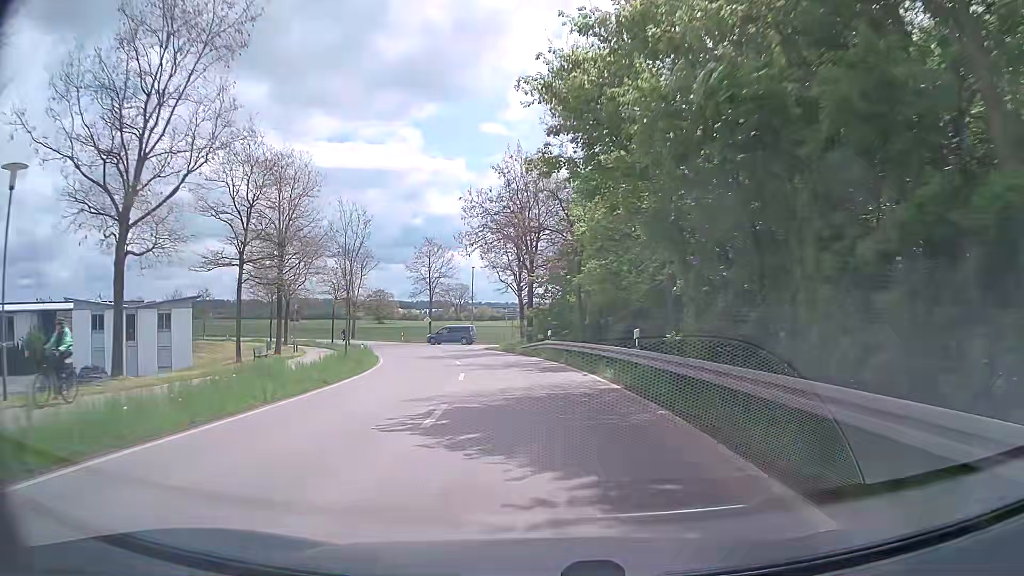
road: tertiary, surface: asphalt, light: Day
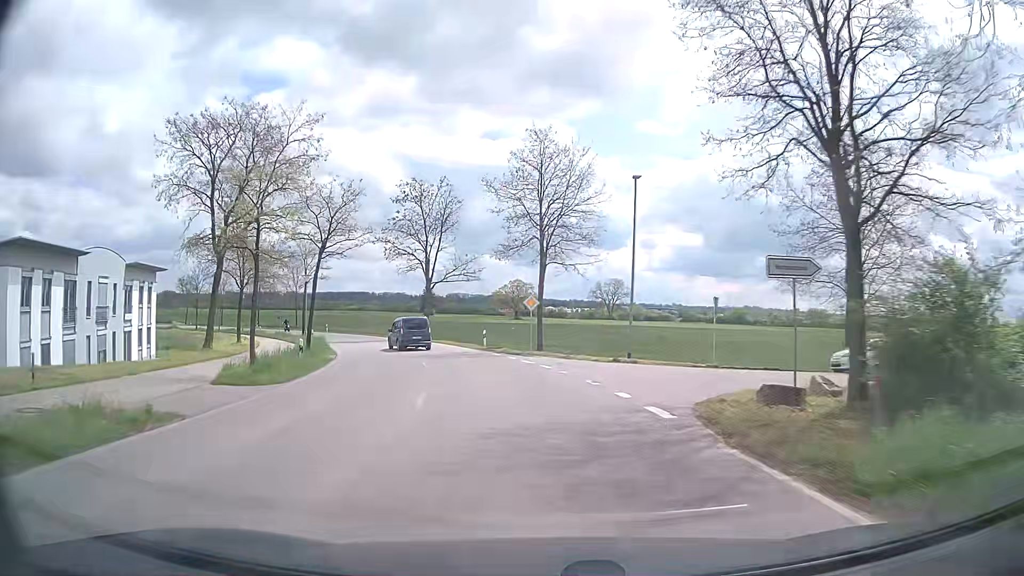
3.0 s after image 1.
(-4.2, +39.1) m; -13°
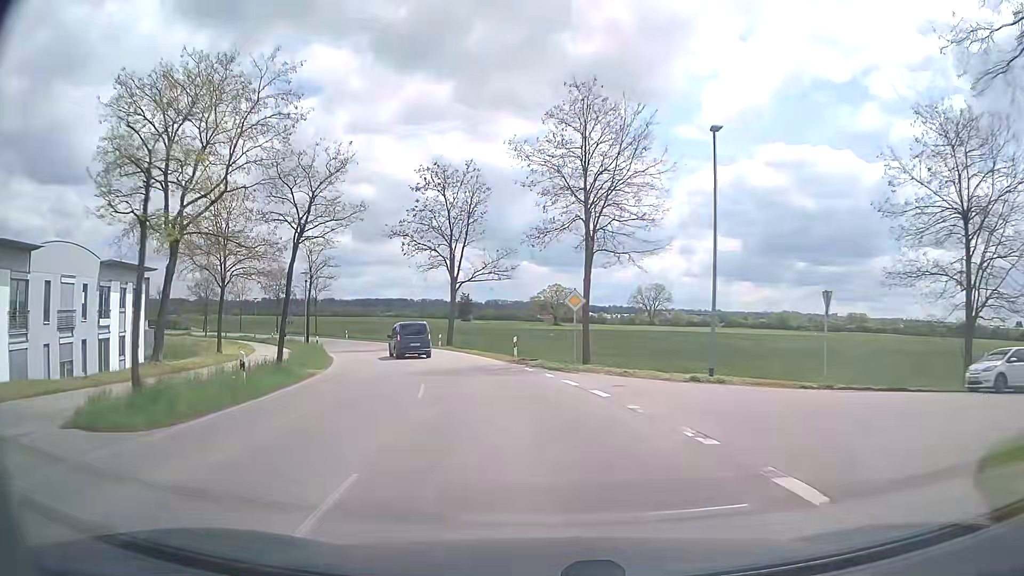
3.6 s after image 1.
(-0.2, +7.7) m; -3°
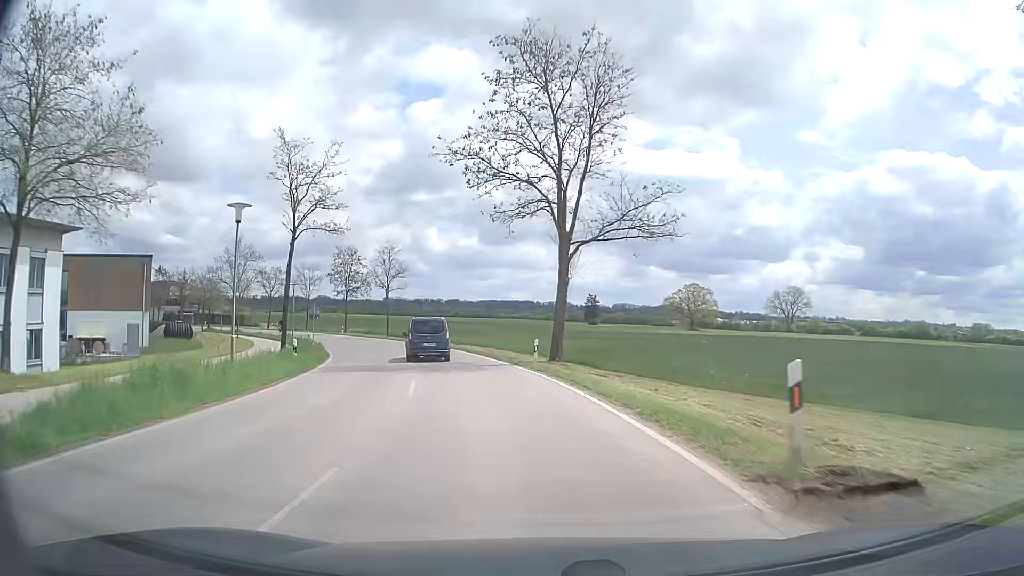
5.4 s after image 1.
(-2.2, +22.8) m; -11°
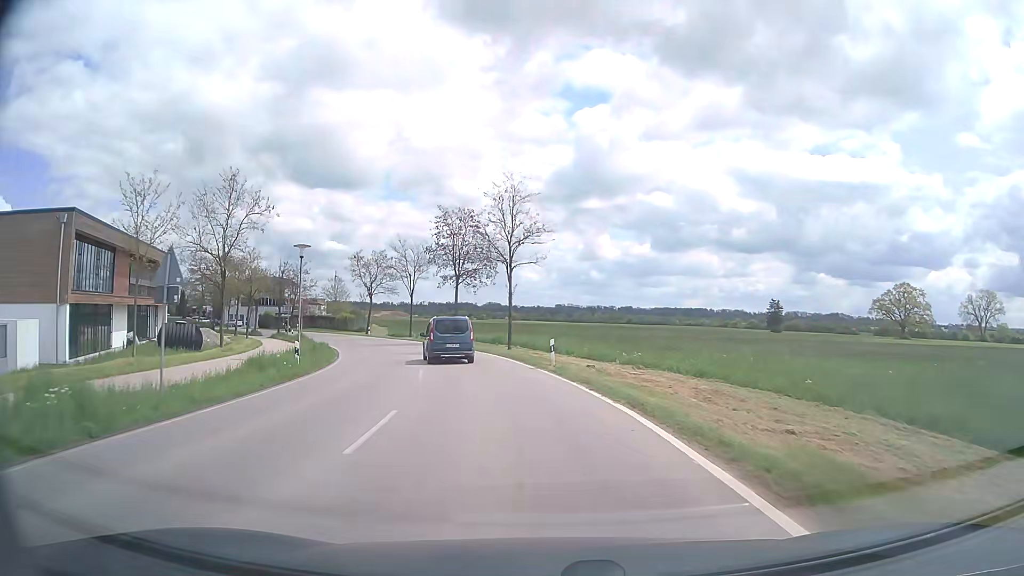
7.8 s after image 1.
(-3.8, +29.8) m; -15°
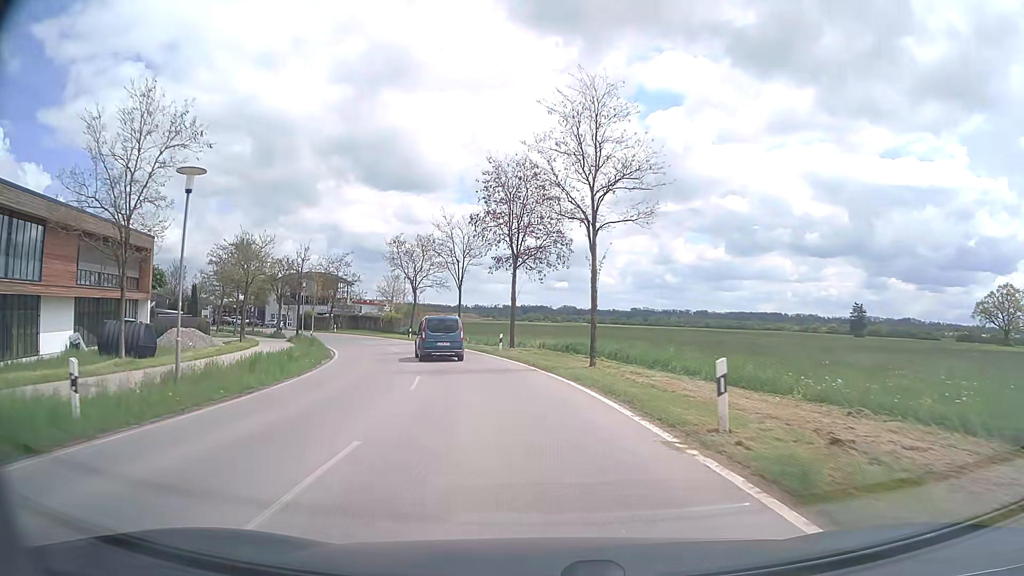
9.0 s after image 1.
(-0.7, +15.0) m; -6°
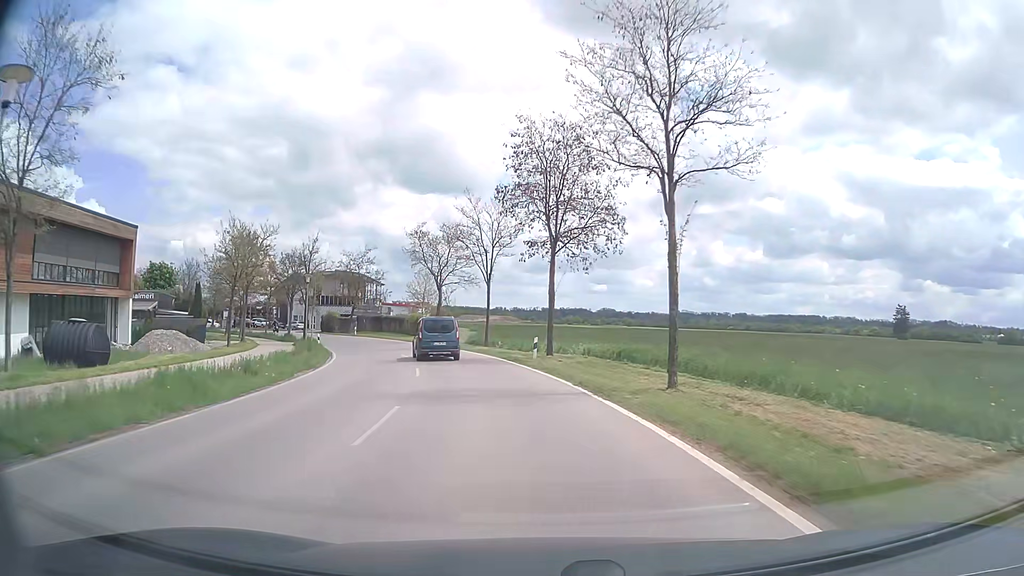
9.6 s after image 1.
(-0.2, +7.5) m; -3°
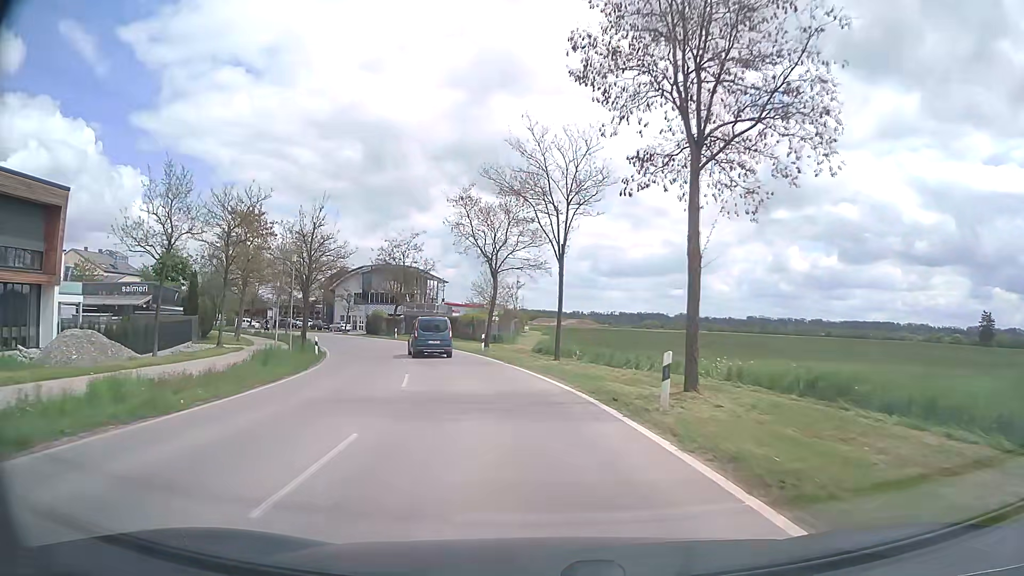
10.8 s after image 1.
(-0.9, +15.1) m; -7°
(0, +10) (-1, +20) (-3, +30) (-6, +39) (-10, +49) (-14, +58) (-19, +66) (-25, +74) (-31, +82) (-38, +89) m
